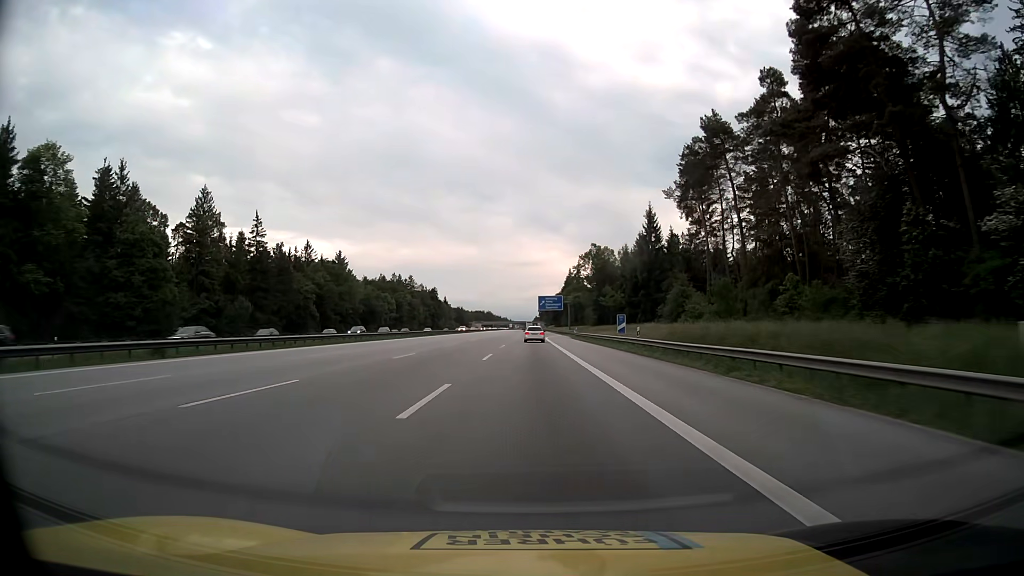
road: motorway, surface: asphalt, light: Day
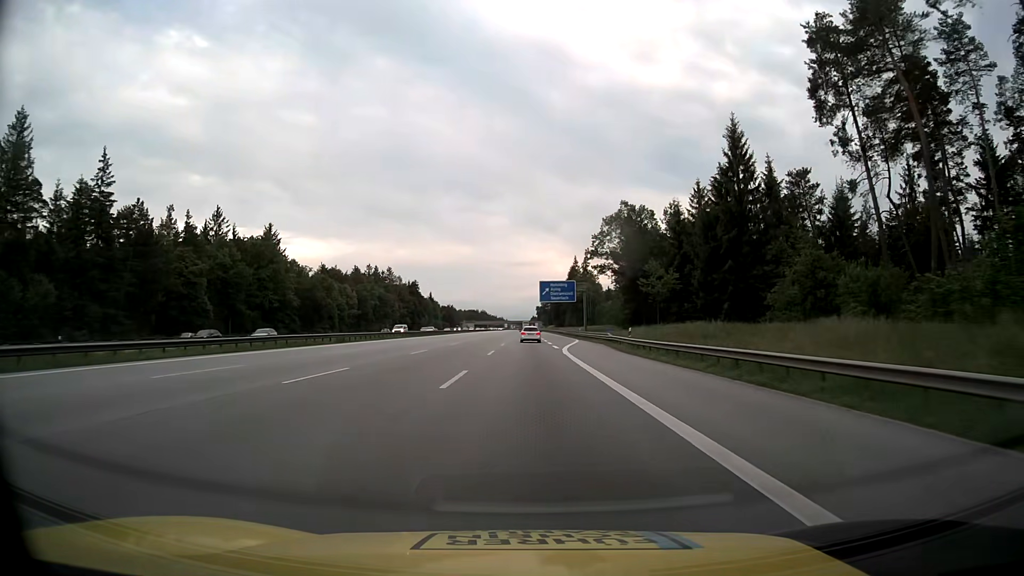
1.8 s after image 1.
(+0.1, +49.1) m; 0°
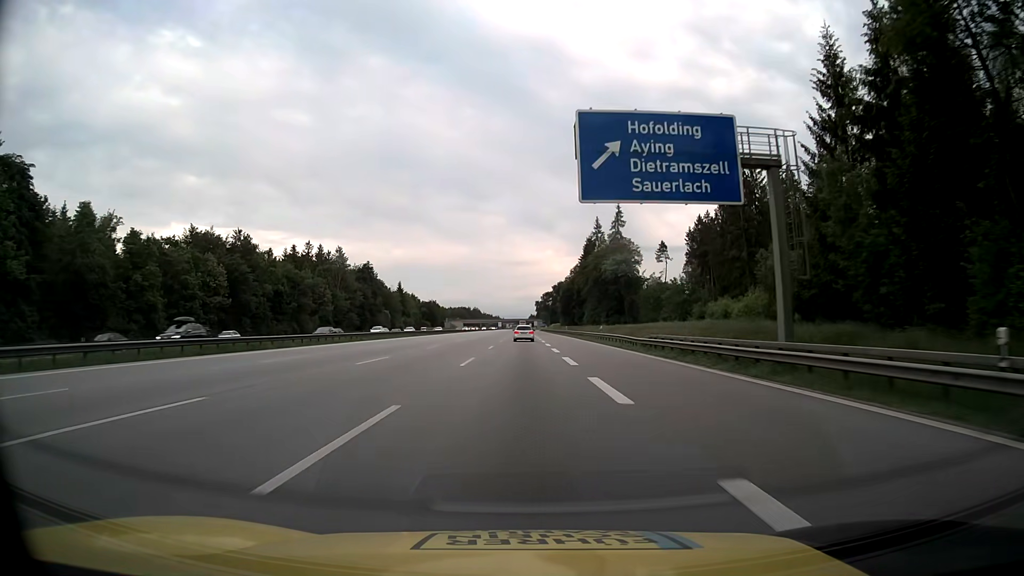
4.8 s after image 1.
(+0.1, +81.8) m; 0°
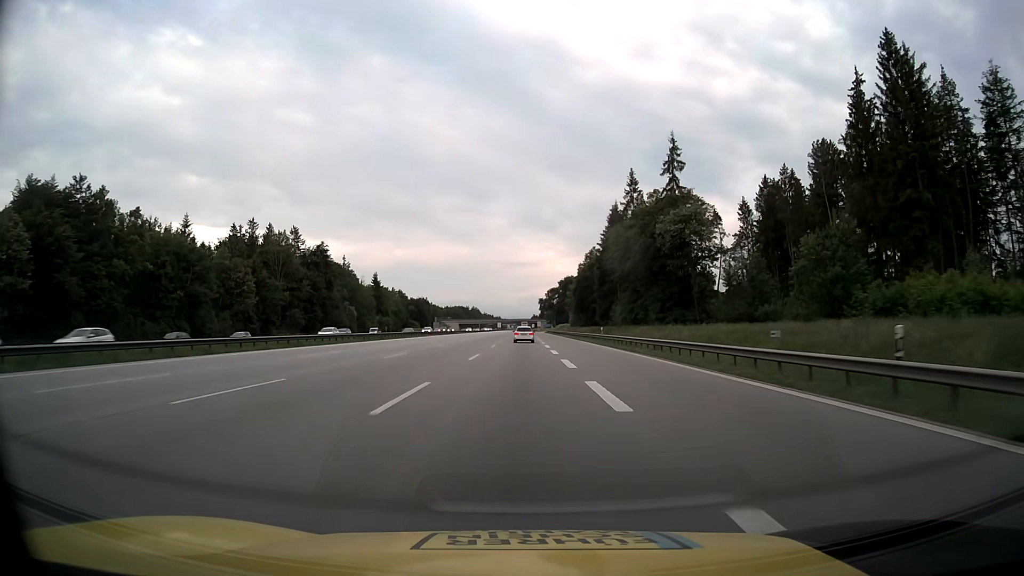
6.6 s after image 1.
(-0.1, +49.1) m; 0°
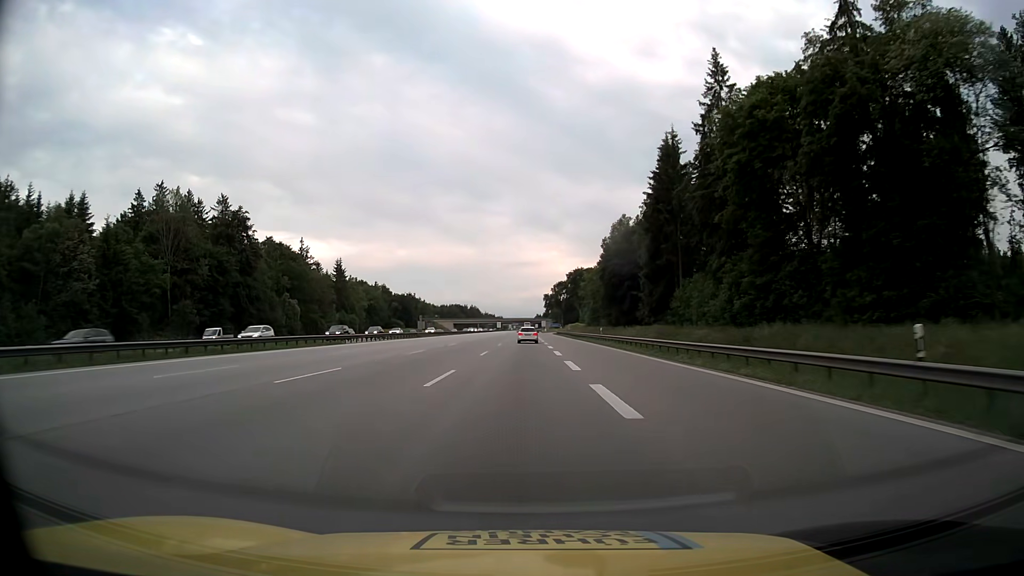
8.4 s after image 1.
(-0.2, +49.1) m; 0°
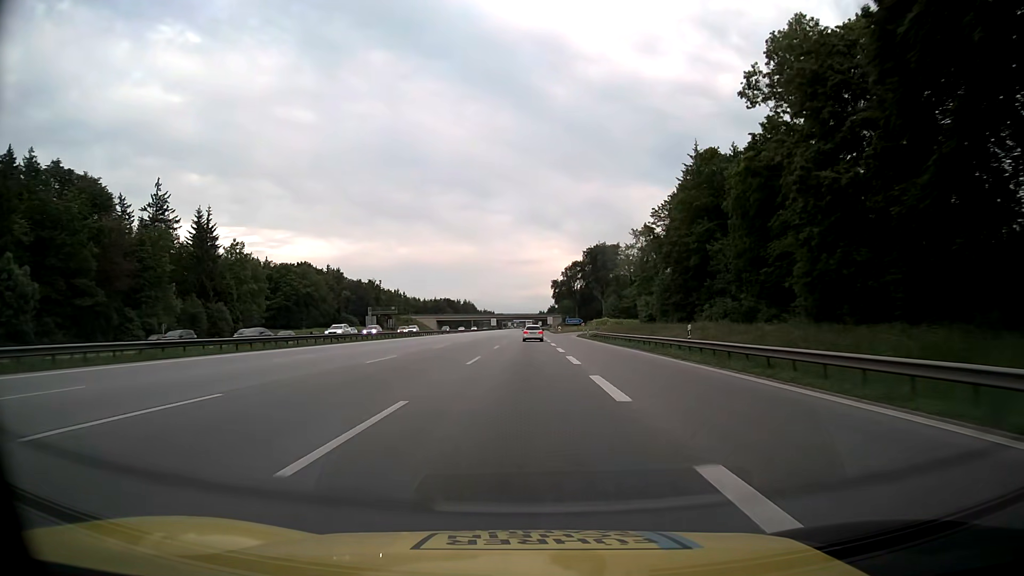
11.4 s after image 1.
(0.0, +81.7) m; 0°
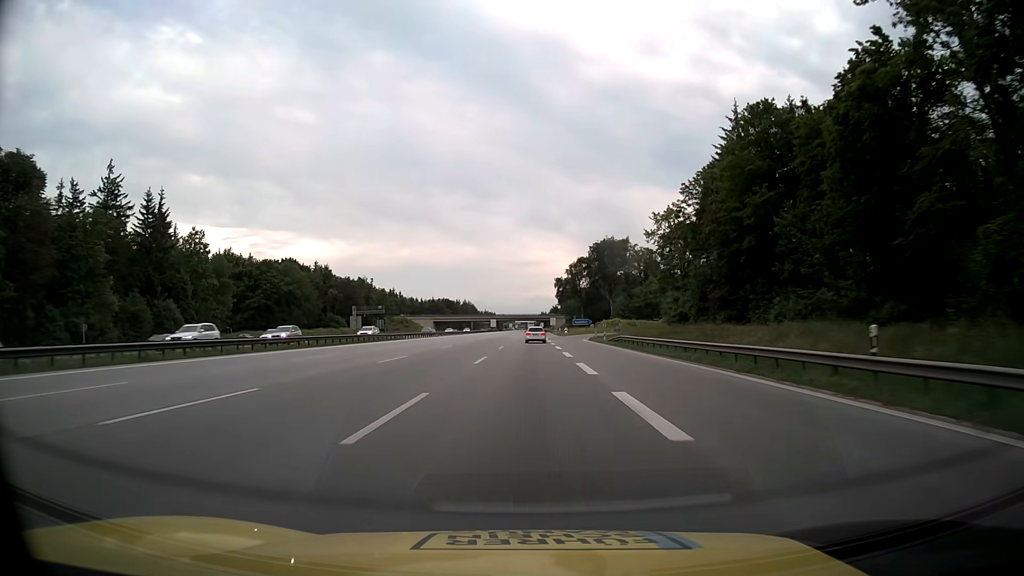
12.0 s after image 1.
(0.0, +16.4) m; 0°
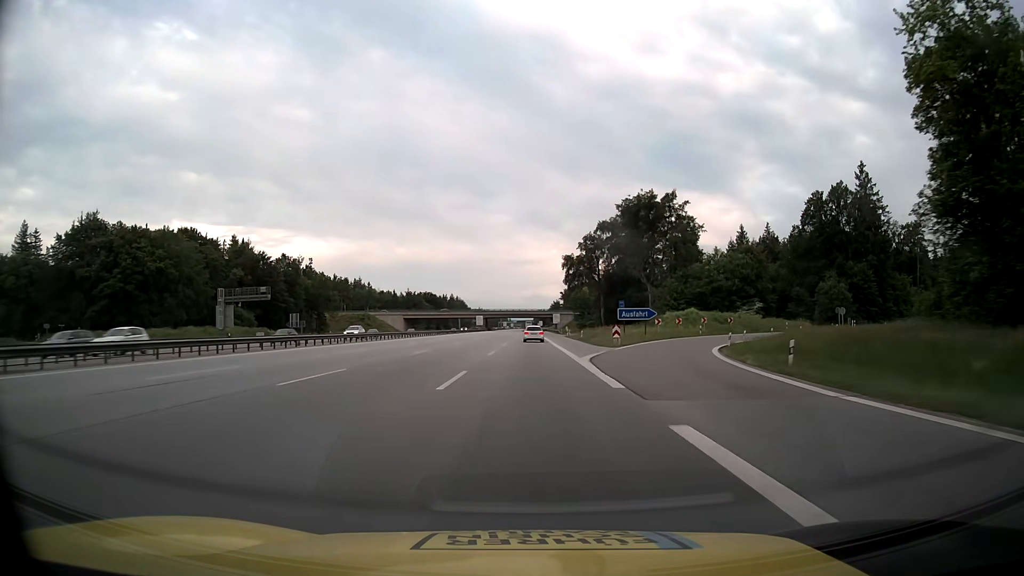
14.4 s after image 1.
(0.0, +65.4) m; 0°
(0, +10) (0, +20) (0, +30) (0, +40) (0, +50) (0, +60) (0, +70) (0, +80) (0, +90) (+1, +100) m
